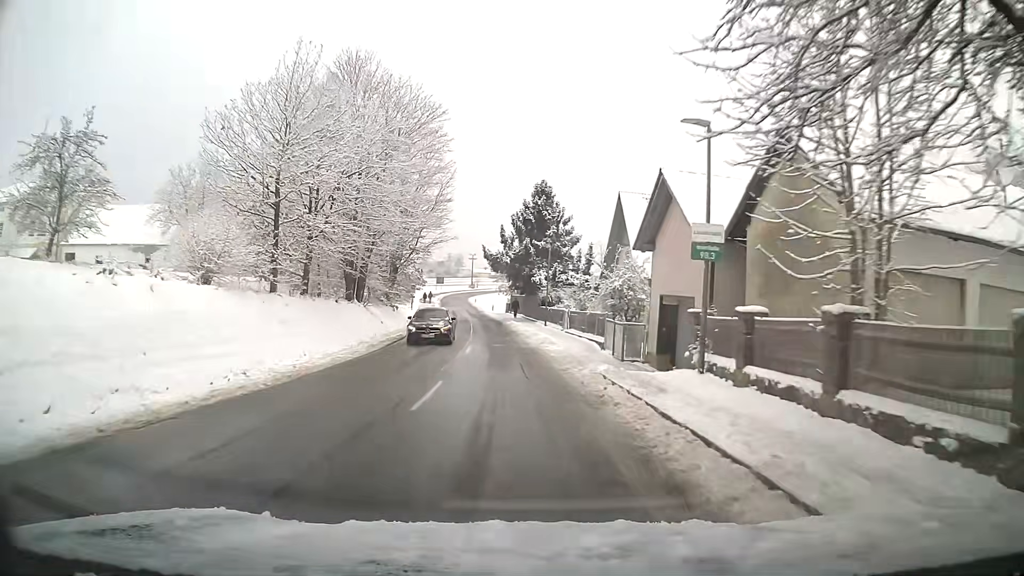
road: tertiary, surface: asphalt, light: Day
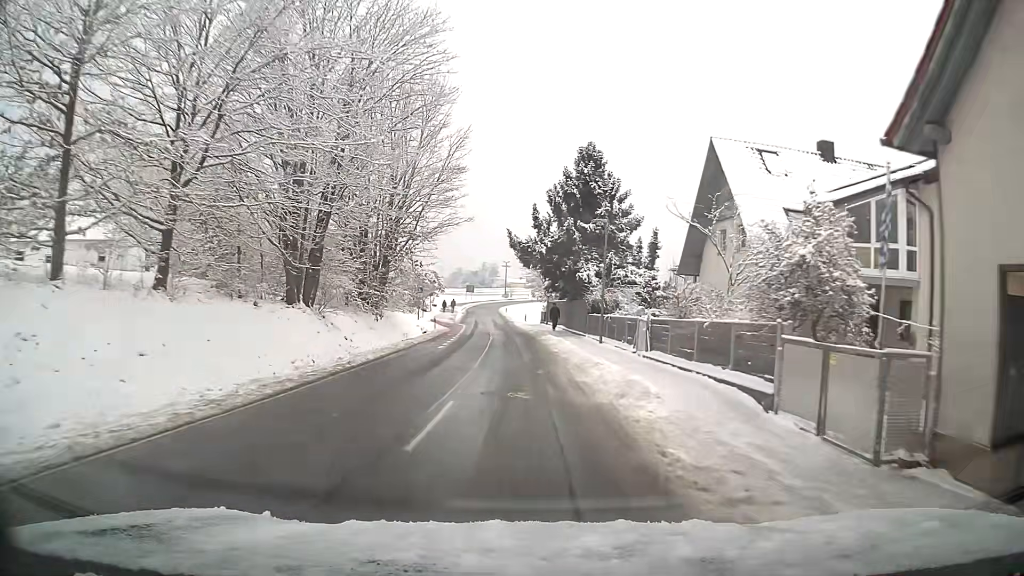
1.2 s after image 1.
(-0.4, +14.6) m; -3°
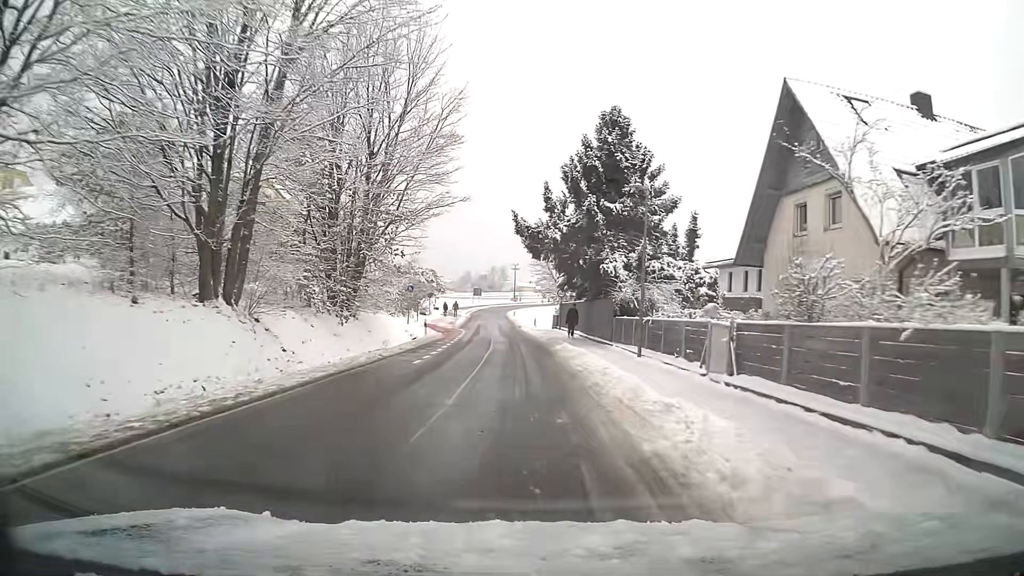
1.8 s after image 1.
(-0.1, +7.6) m; -1°
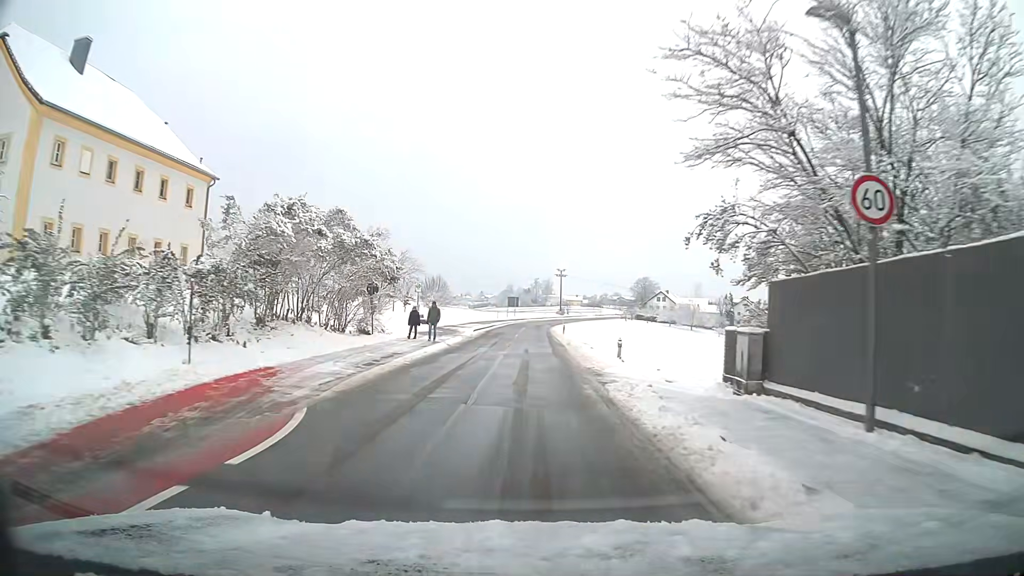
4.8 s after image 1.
(-1.5, +39.4) m; -3°
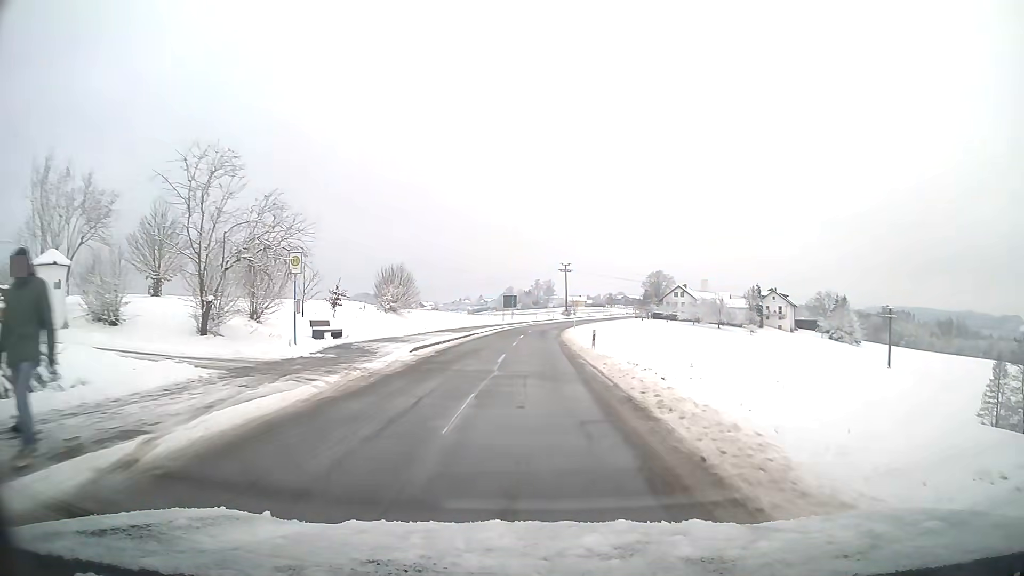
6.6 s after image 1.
(-0.1, +24.6) m; 0°
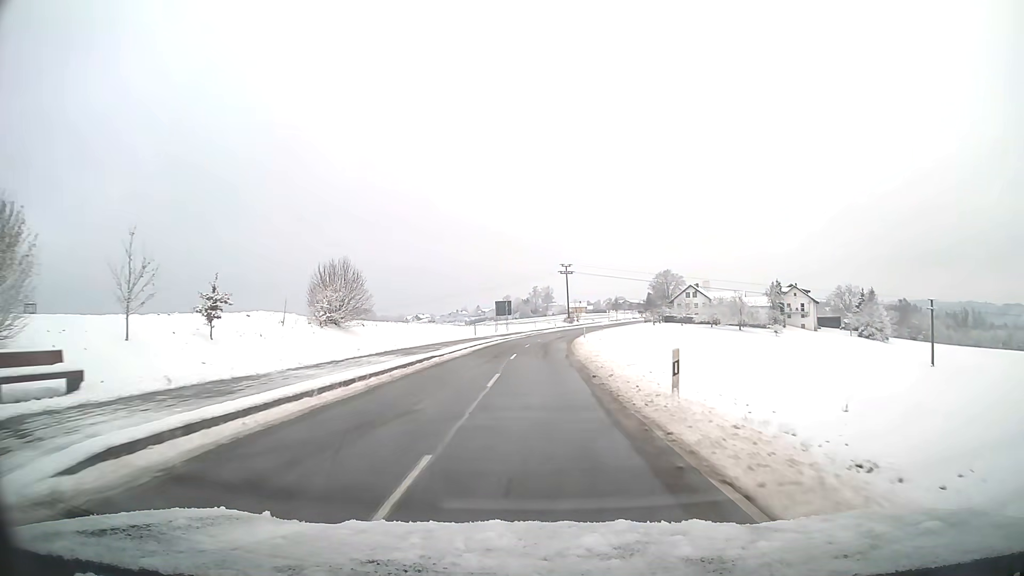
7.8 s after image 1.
(0.0, +16.9) m; 0°
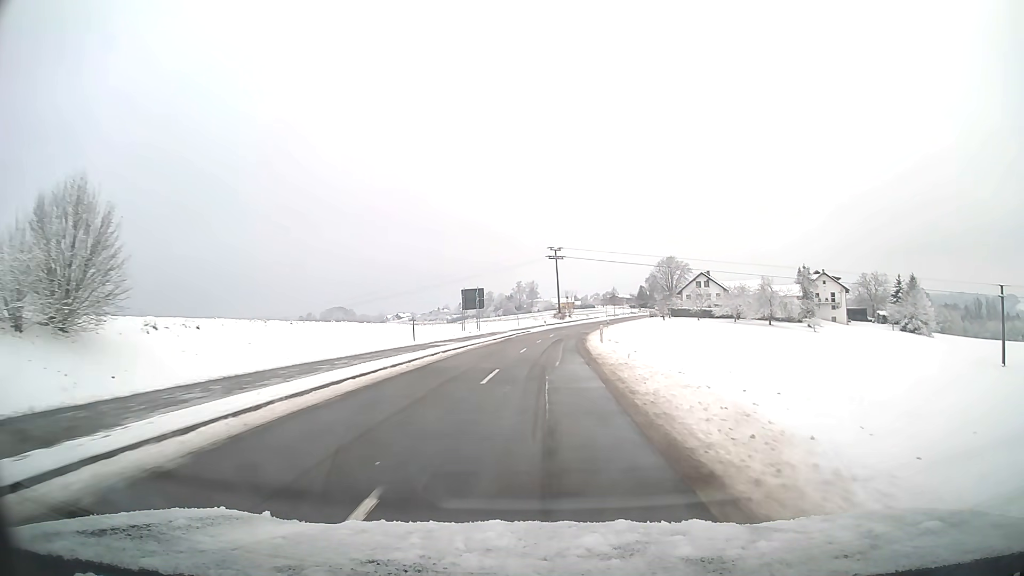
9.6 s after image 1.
(+0.2, +26.1) m; +1°
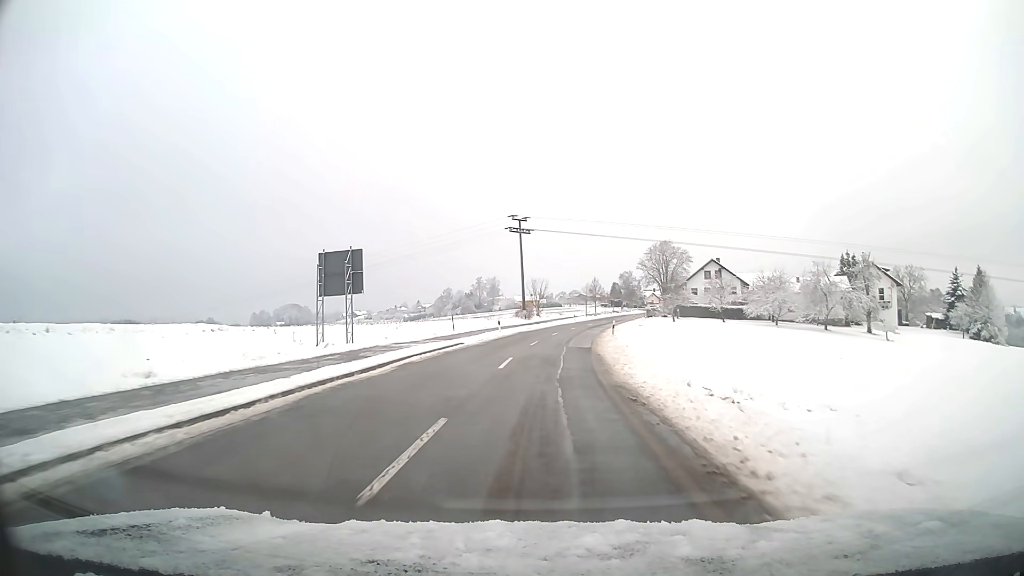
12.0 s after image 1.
(+1.1, +35.3) m; +3°
